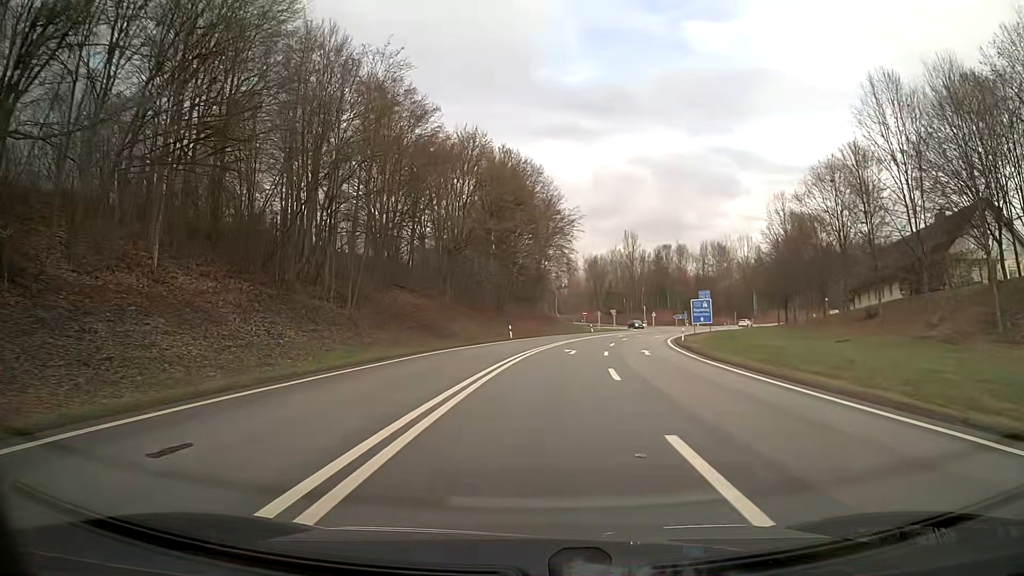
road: primary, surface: asphalt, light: Day
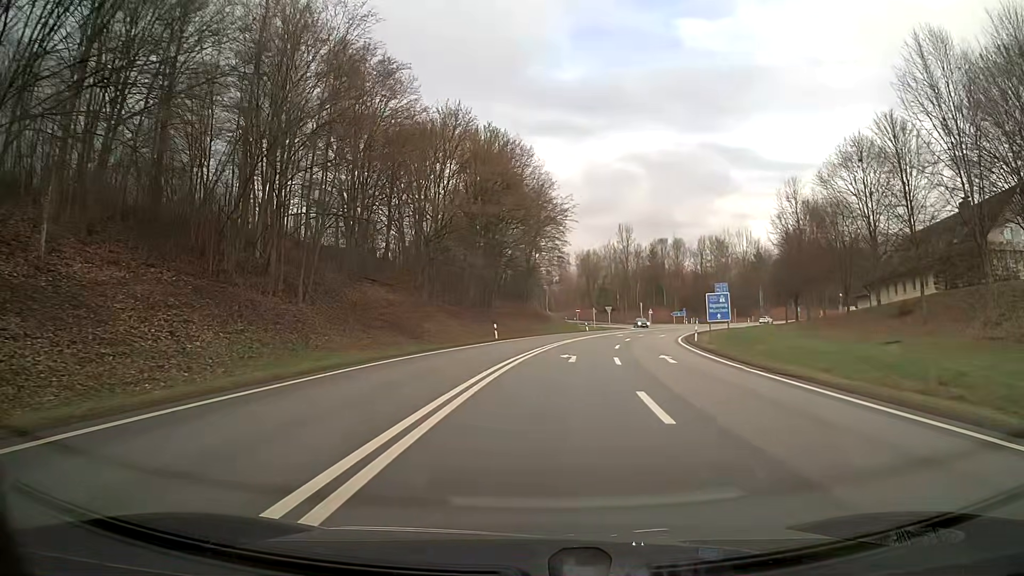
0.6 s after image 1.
(+0.1, +7.3) m; +1°
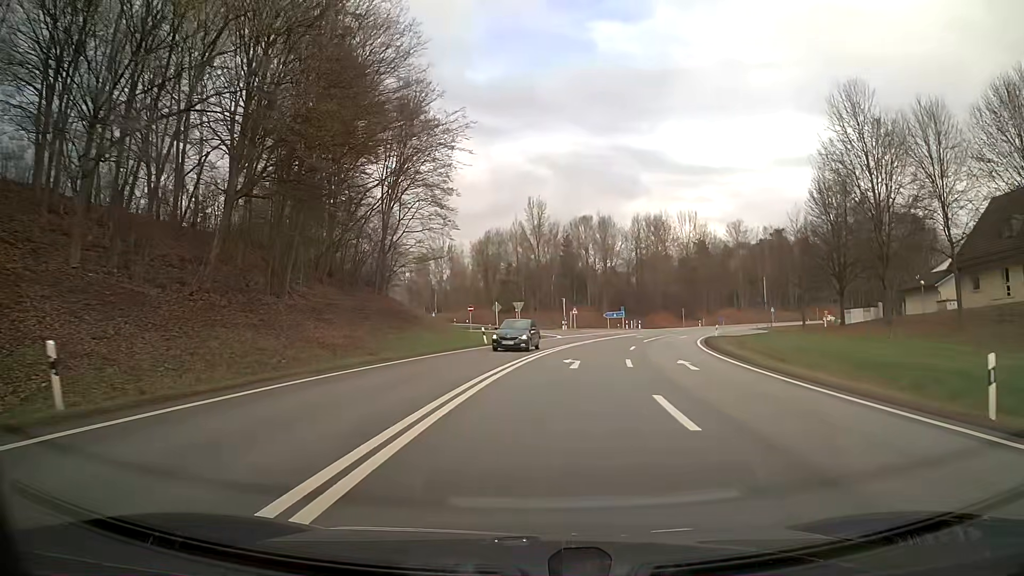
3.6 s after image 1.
(+2.8, +36.9) m; +8°
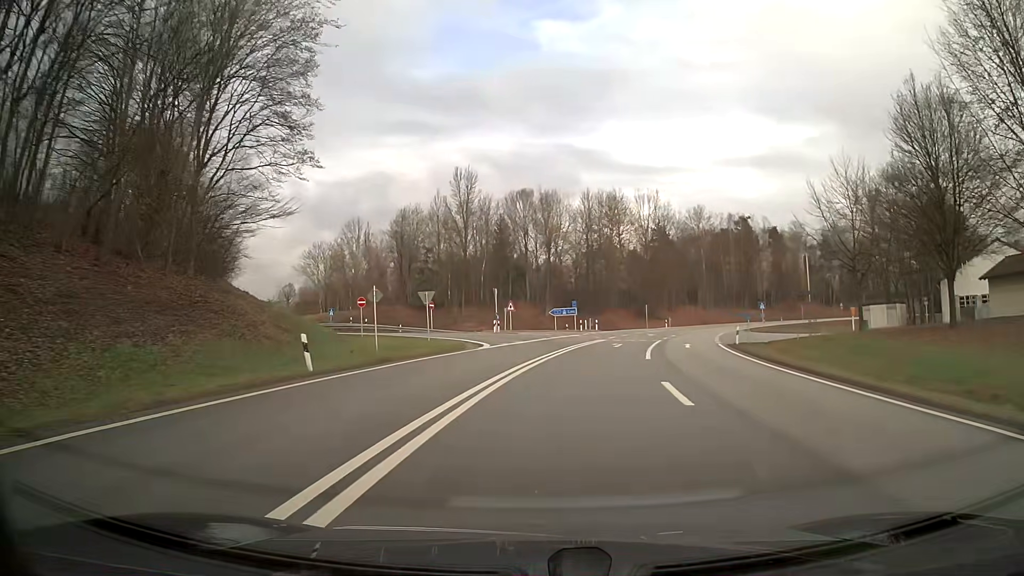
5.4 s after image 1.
(+1.2, +22.3) m; +6°
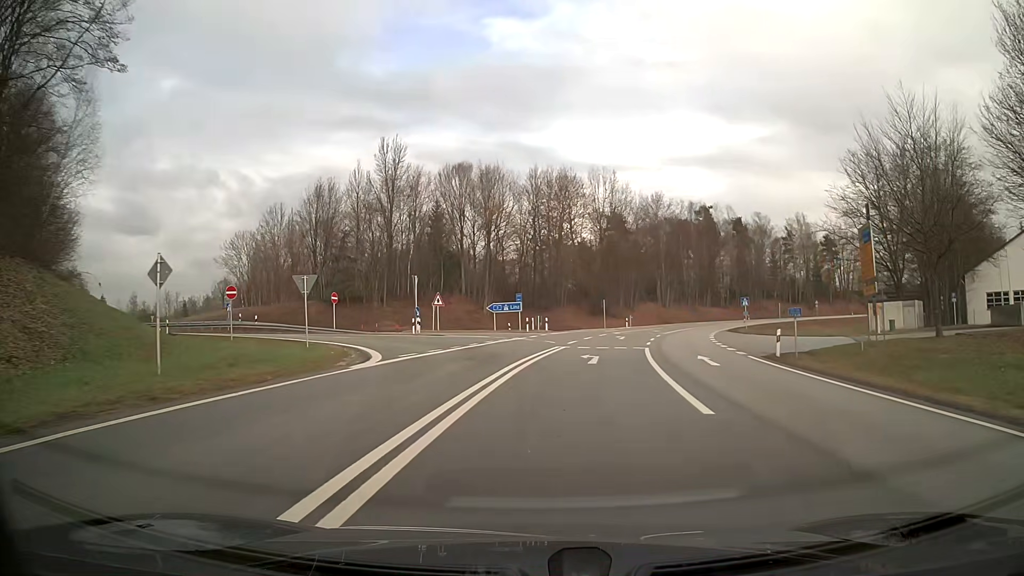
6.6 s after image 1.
(+0.5, +13.9) m; +5°
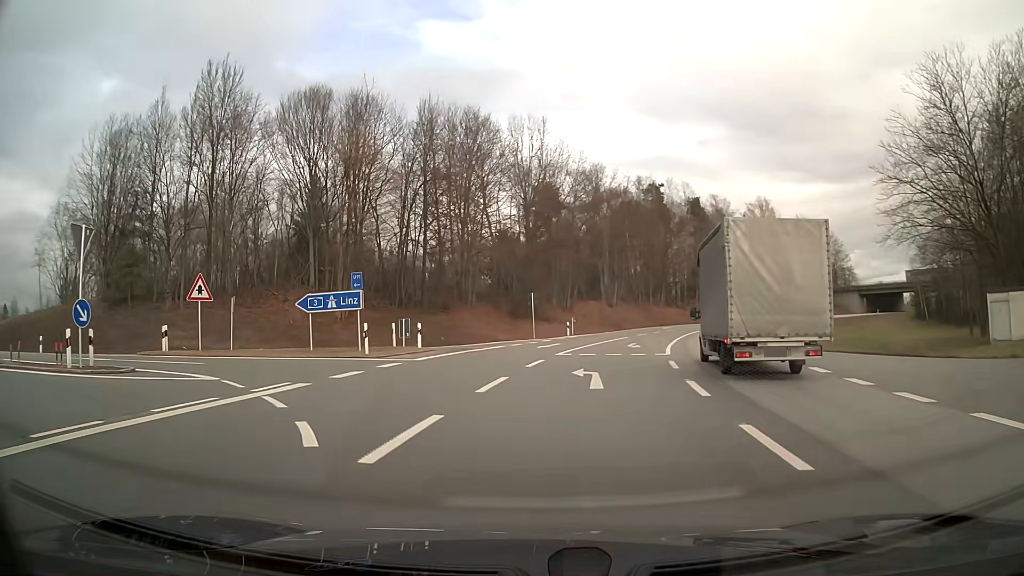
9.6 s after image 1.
(+2.1, +27.5) m; +3°
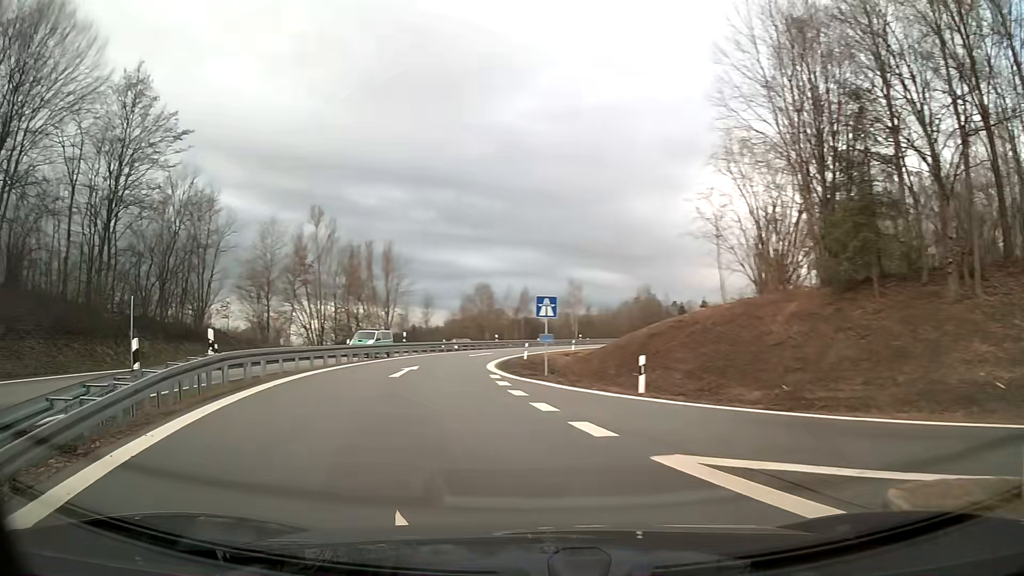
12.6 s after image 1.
(-11.6, +18.9) m; -67°
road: motorway_link
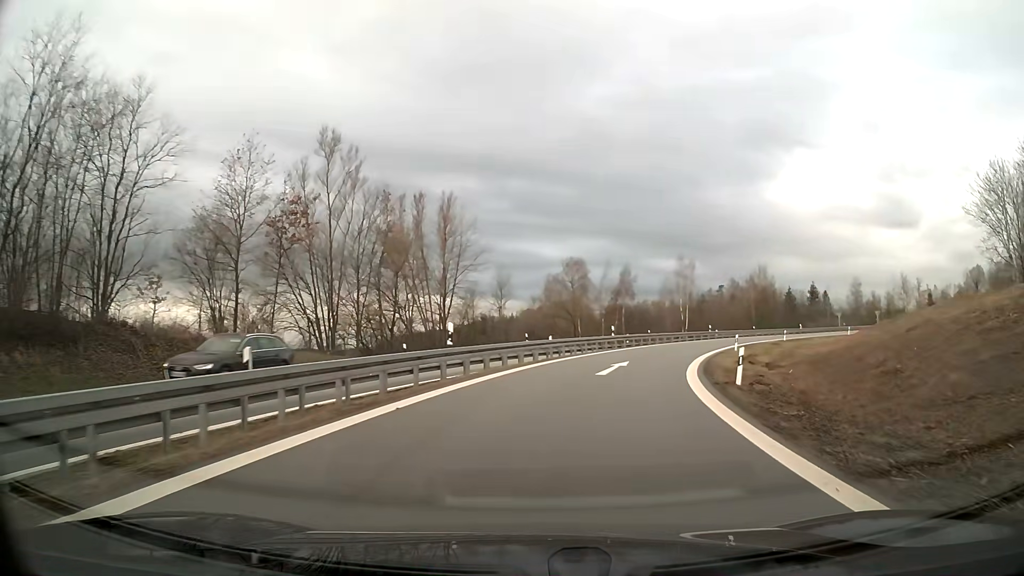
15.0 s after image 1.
(-1.9, +24.2) m; -1°
(0, +10) (+2, +20) (+4, +30) (+8, +39) (+12, +48) (+17, +57) (+23, +65) (+29, +73) (+36, +80) (+43, +87) m
